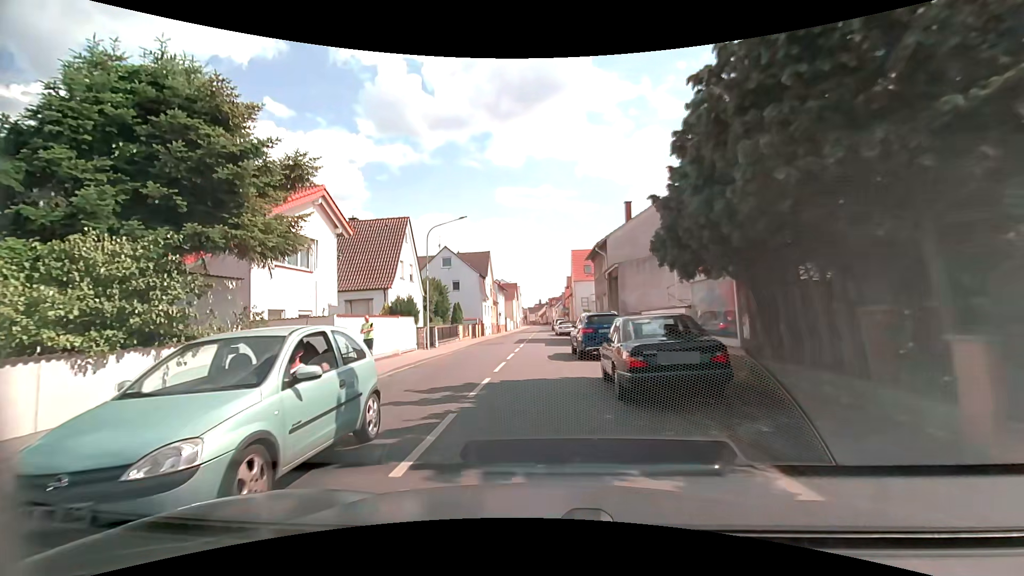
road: tertiary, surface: asphalt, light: Day
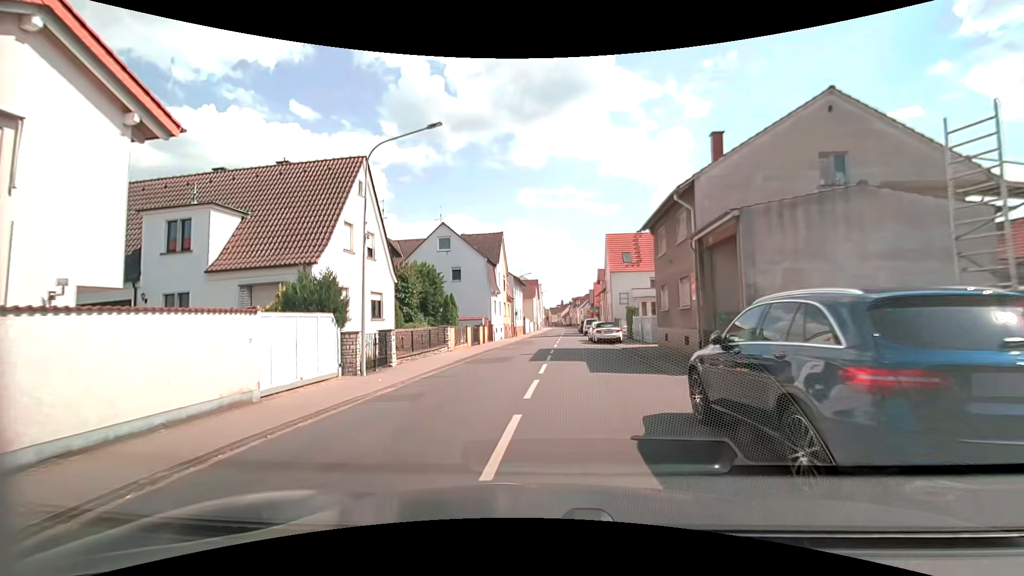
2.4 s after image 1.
(-0.5, +13.9) m; -2°
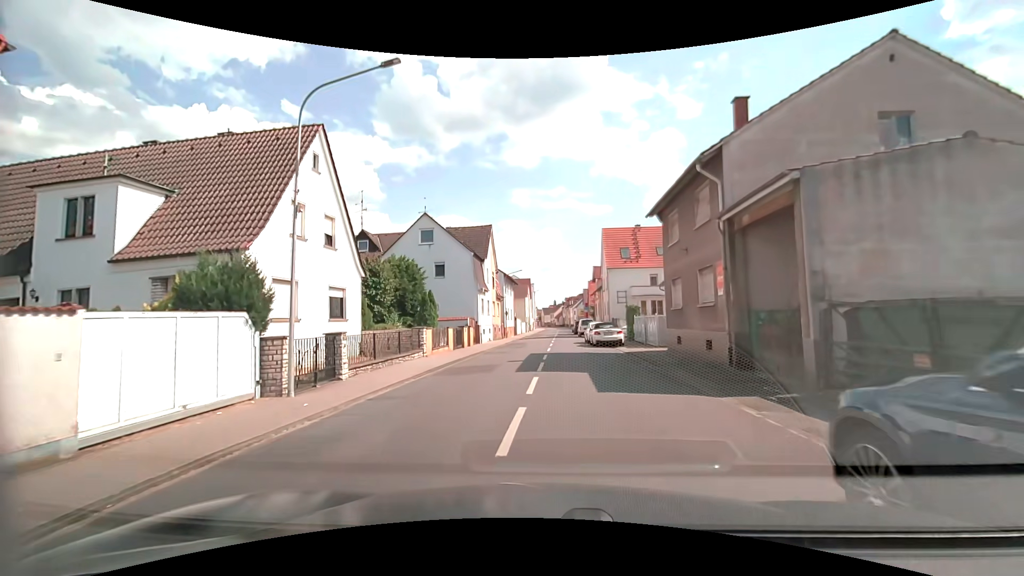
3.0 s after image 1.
(0.0, +3.9) m; -1°
